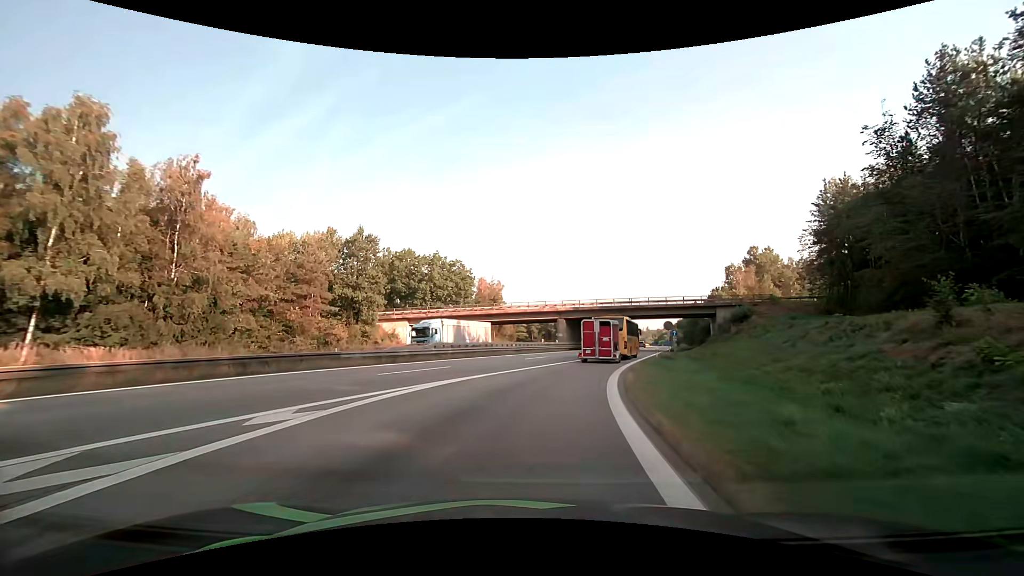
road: motorway_link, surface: asphalt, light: Day
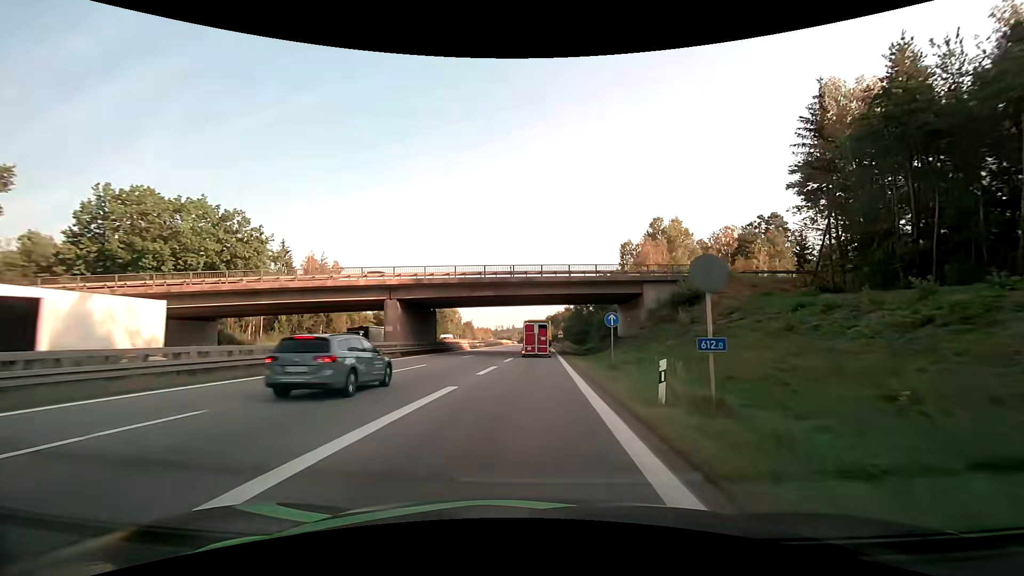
(+4.5, +32.2) m; +15°
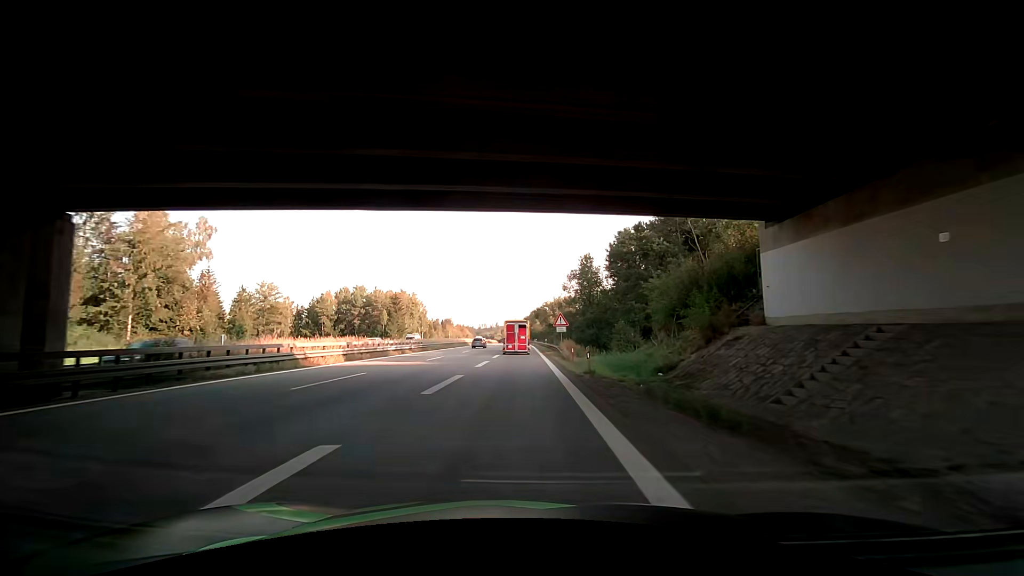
(+1.4, +43.2) m; +3°
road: motorway
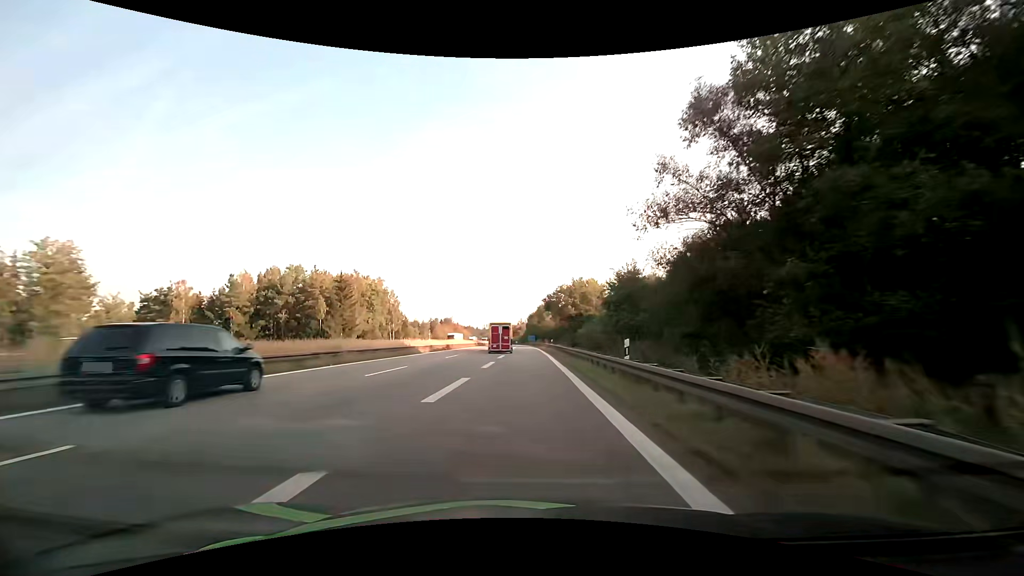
(-1.6, +48.9) m; -1°
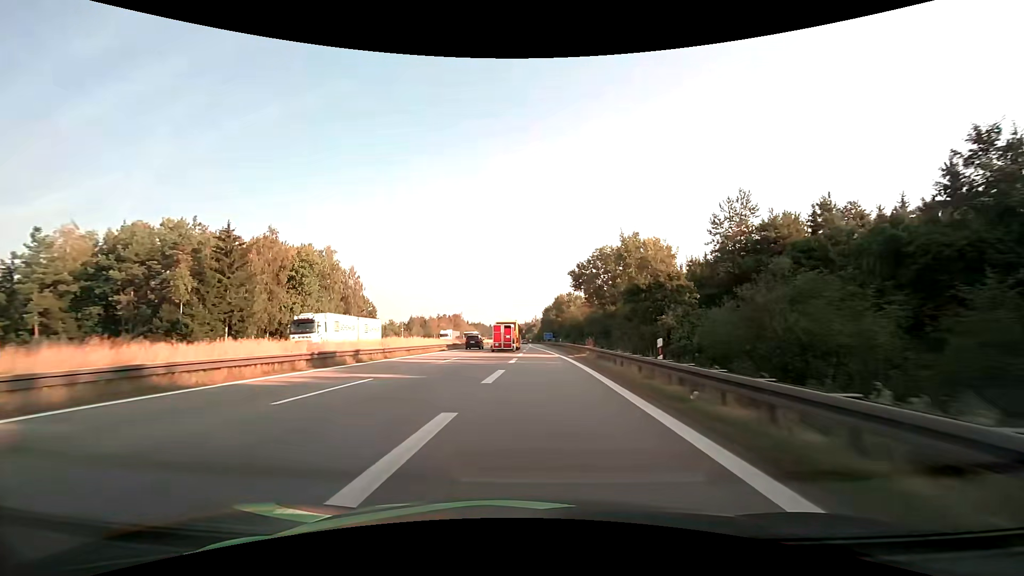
(-0.5, +43.9) m; -2°
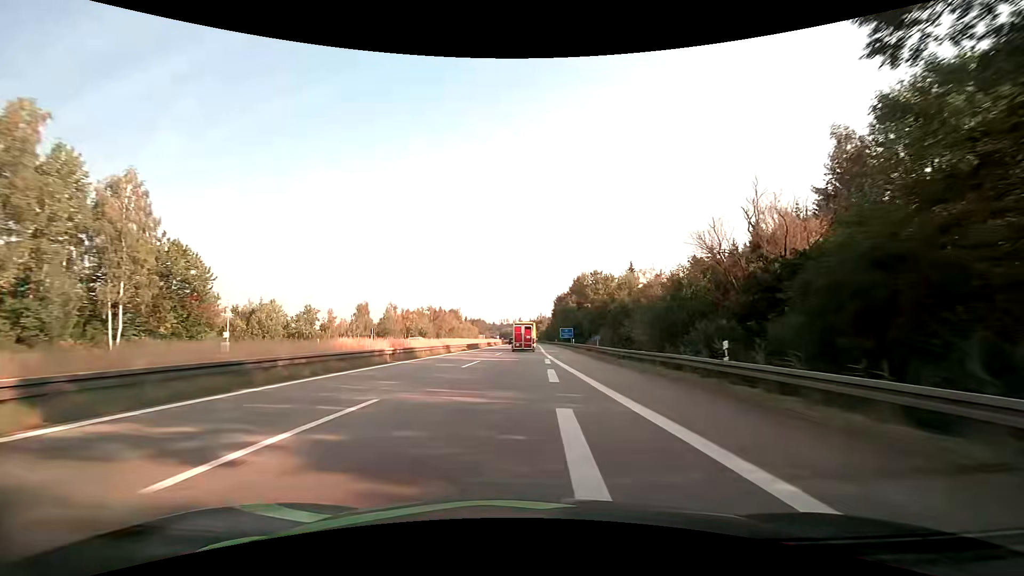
(-0.7, +59.0) m; -1°
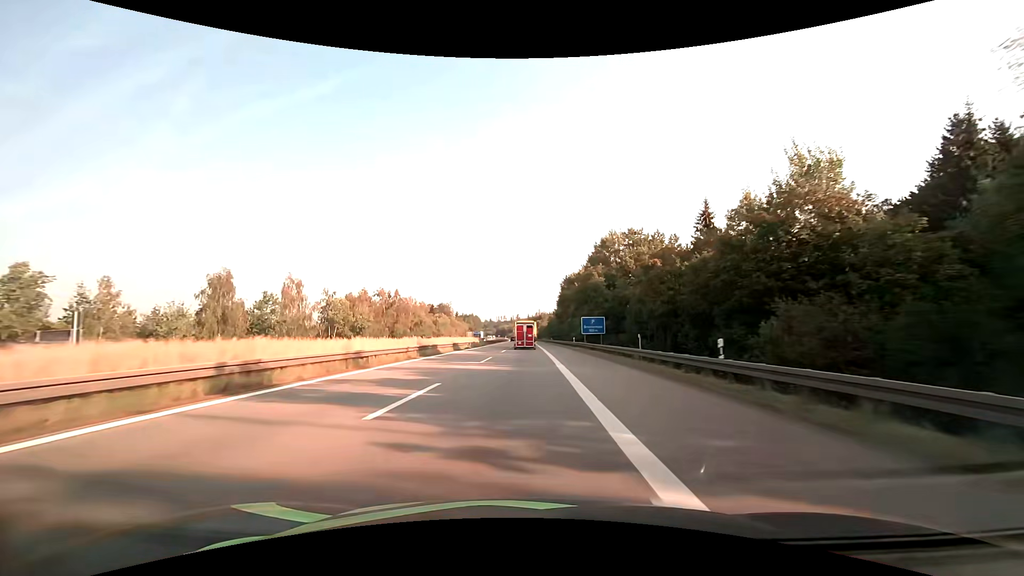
(+0.5, +49.9) m; 0°
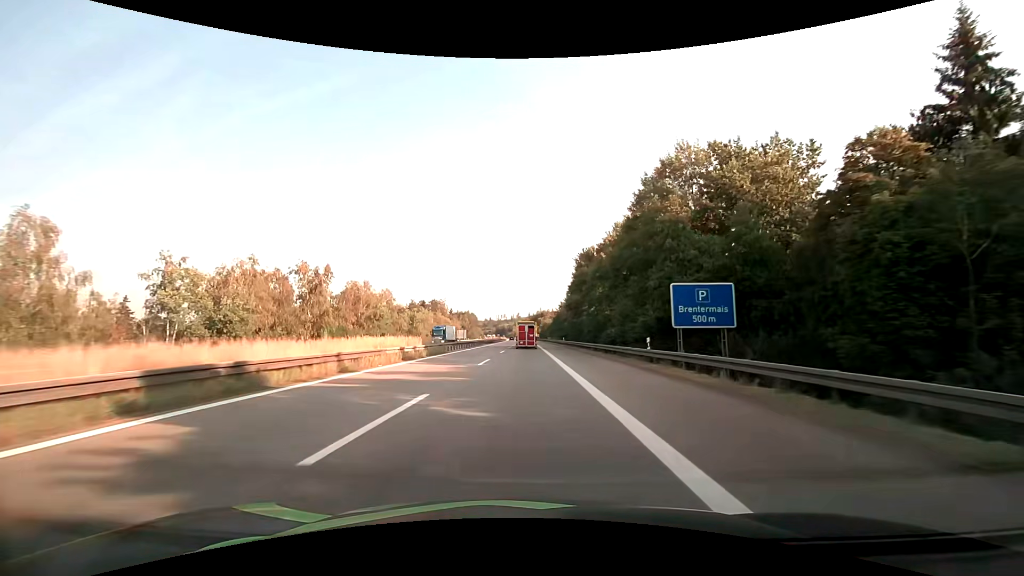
(0.0, +38.1) m; 0°
(0, +10) (0, +20) (0, +30) (0, +40) (0, +50) (0, +60) (0, +70) (0, +80) (0, +90) (-1, +100) m
